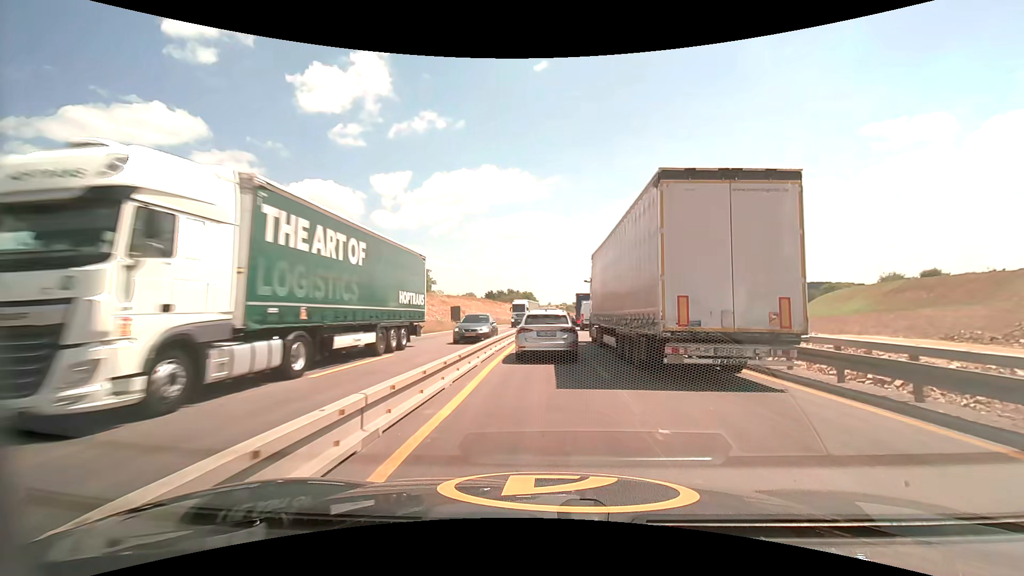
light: Day
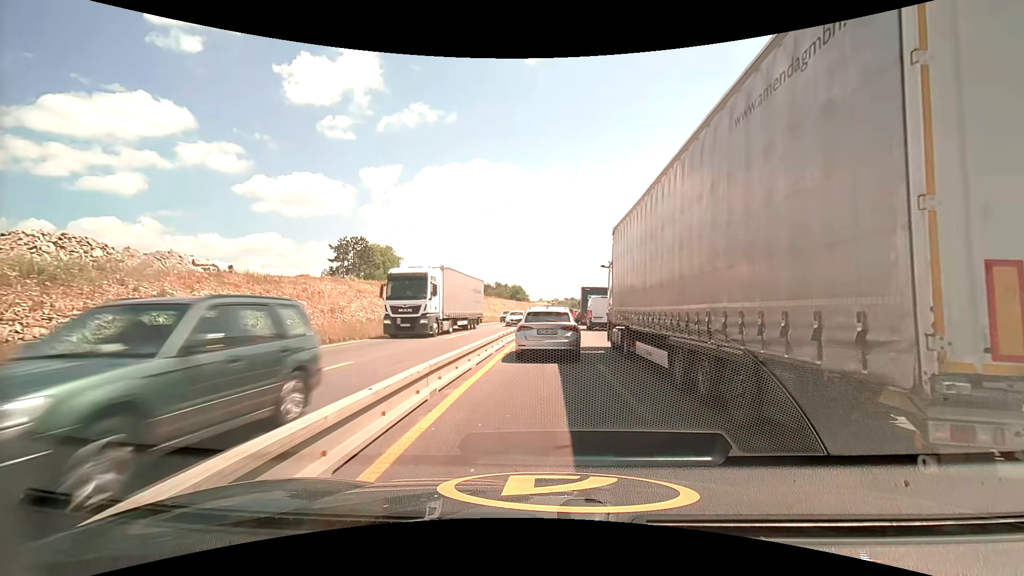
(+0.2, +21.4) m; +1°
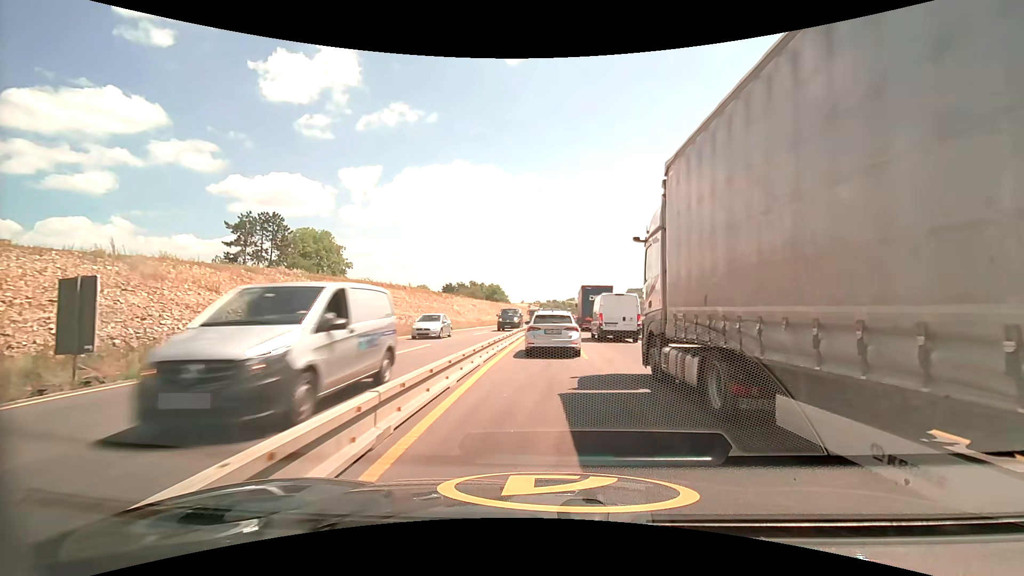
(+0.5, +26.6) m; +2°
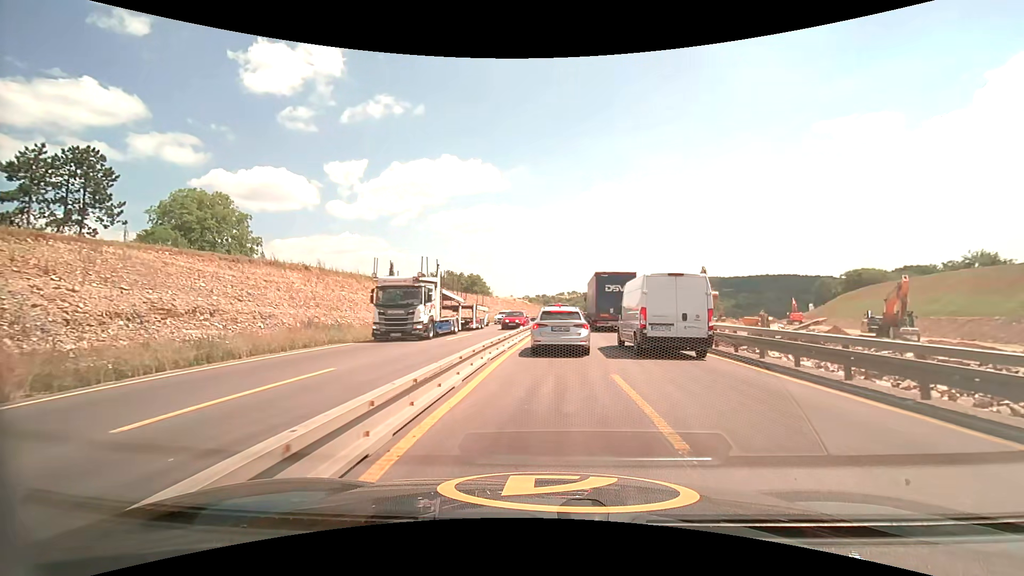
(+0.2, +28.1) m; +1°
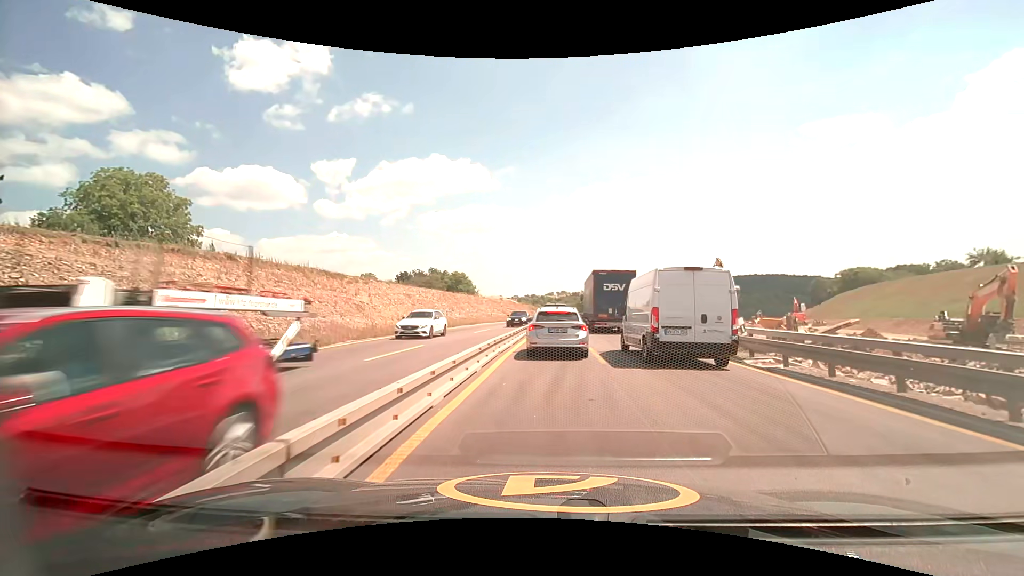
(0.0, +9.6) m; +1°
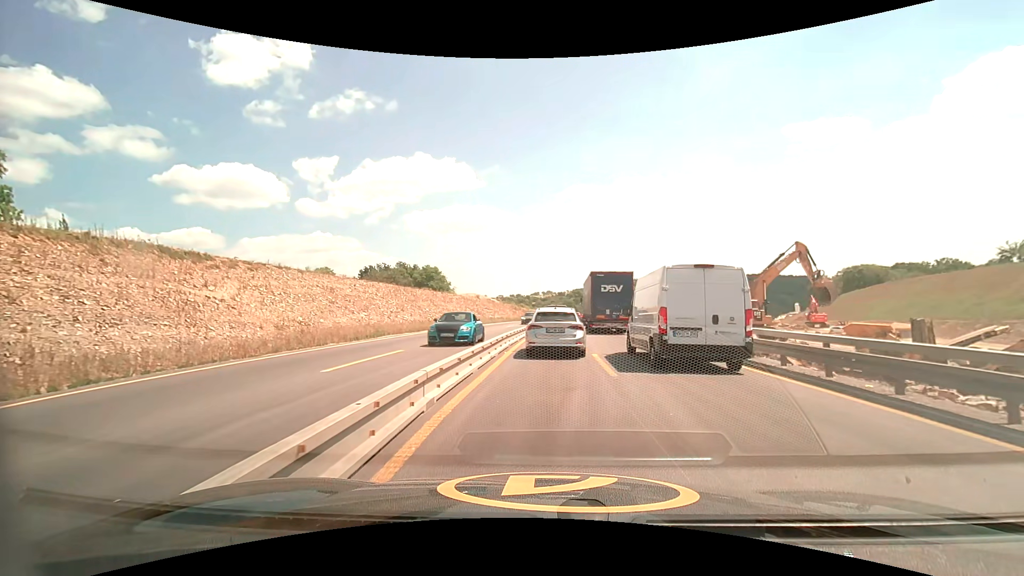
(+0.3, +20.0) m; +2°
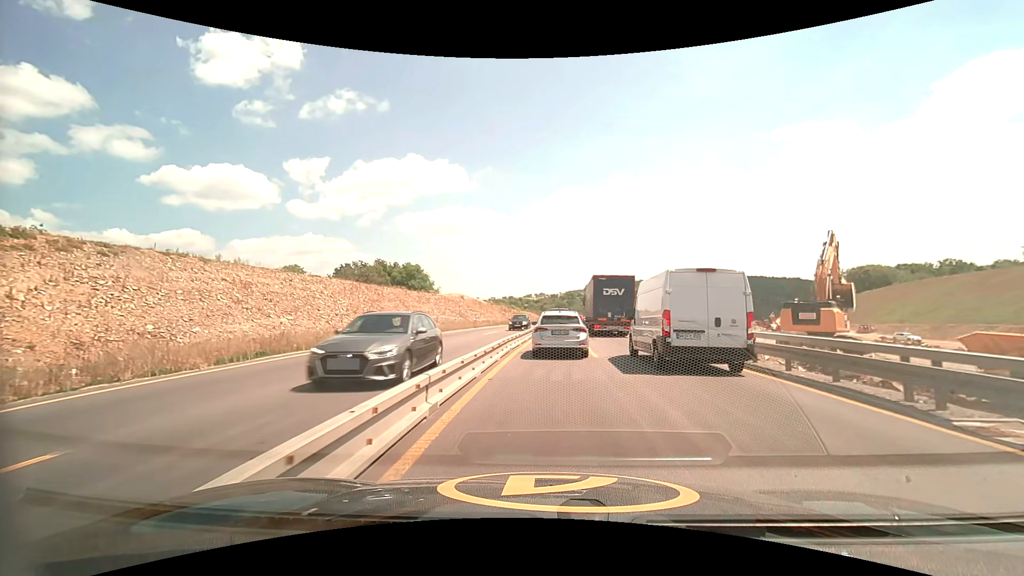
(+0.1, +12.4) m; +1°
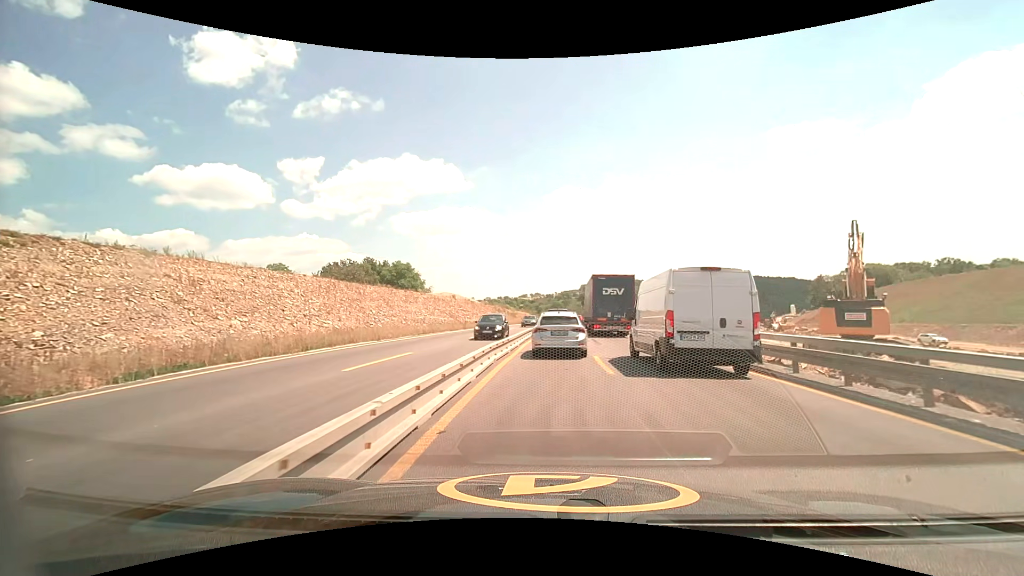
(0.0, +4.6) m; 0°
